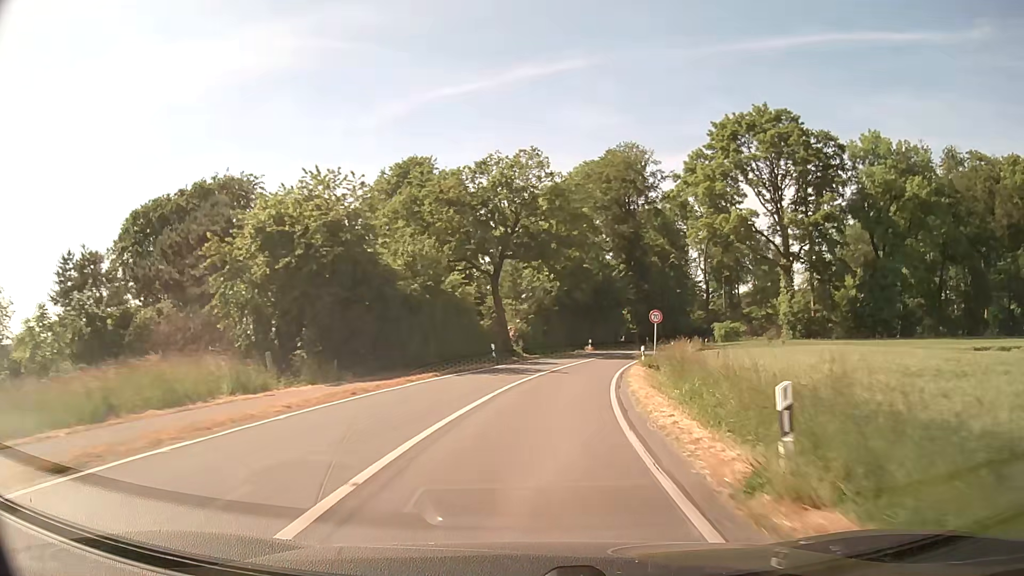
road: secondary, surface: asphalt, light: Day
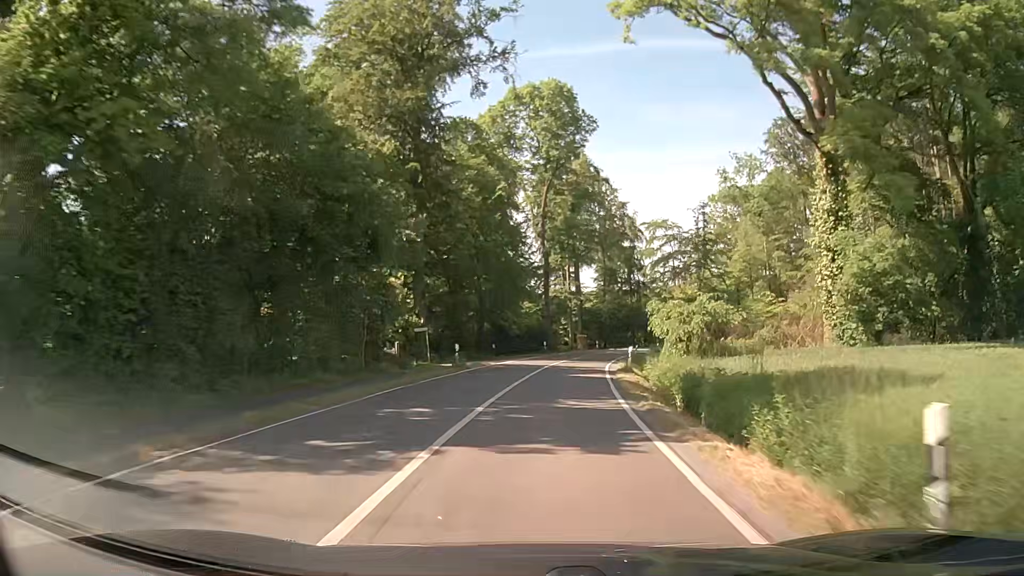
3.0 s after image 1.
(+8.6, +53.3) m; +18°
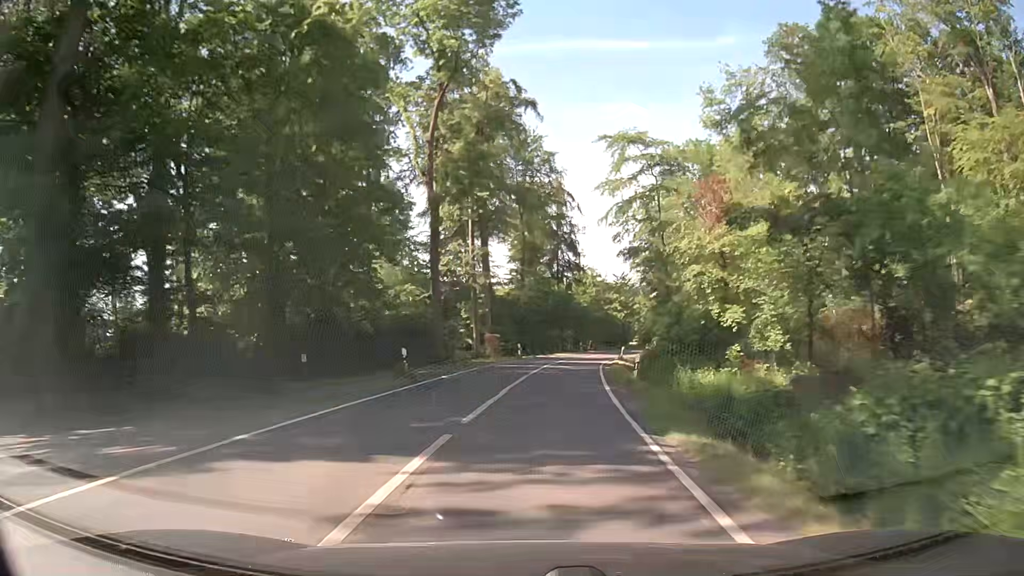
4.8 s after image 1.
(+2.2, +32.4) m; +8°
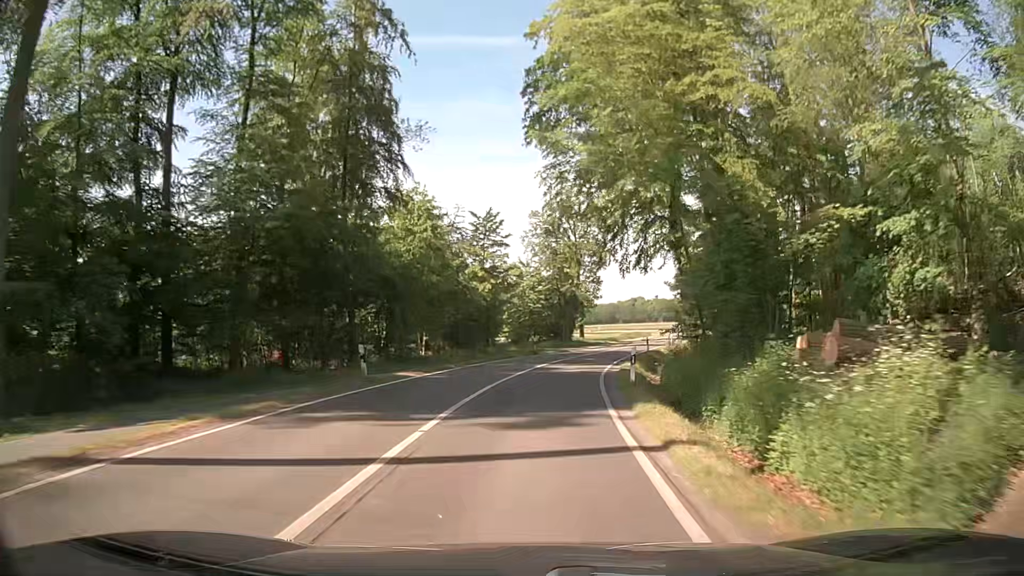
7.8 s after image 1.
(+5.5, +53.7) m; +12°
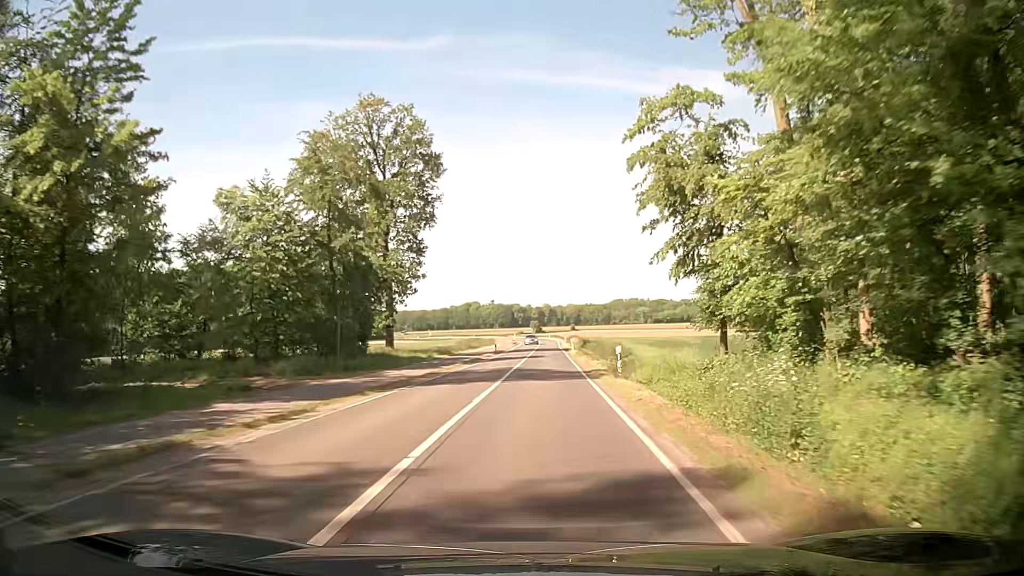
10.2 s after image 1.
(+5.7, +42.8) m; +14°
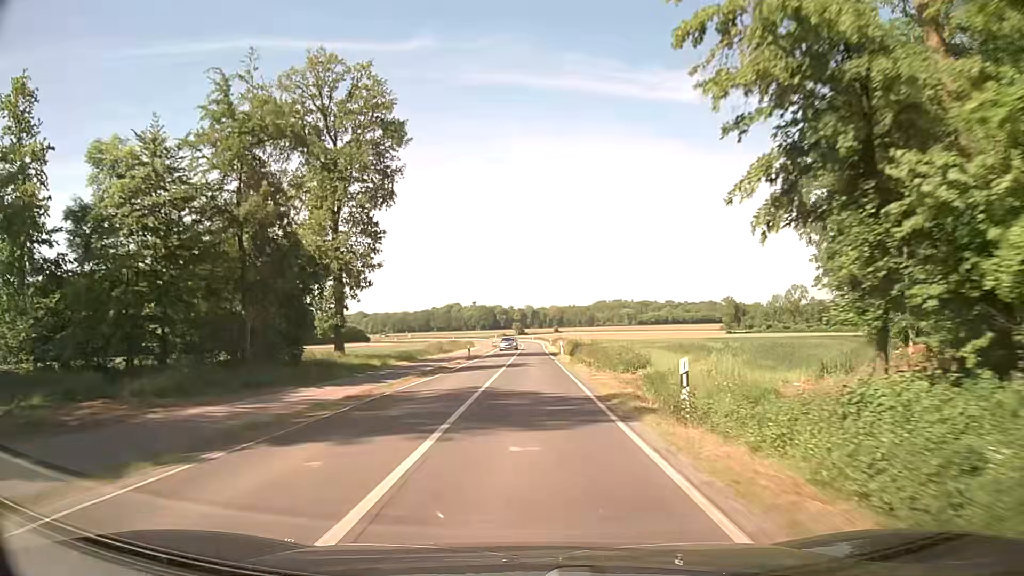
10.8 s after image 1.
(+0.2, +10.8) m; +2°
